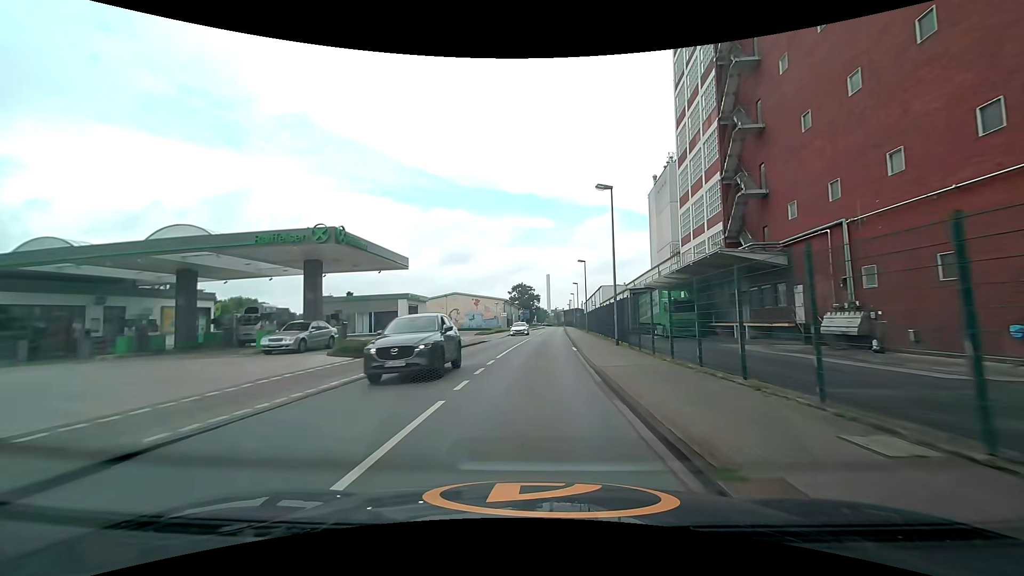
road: unclassified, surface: asphalt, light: Day
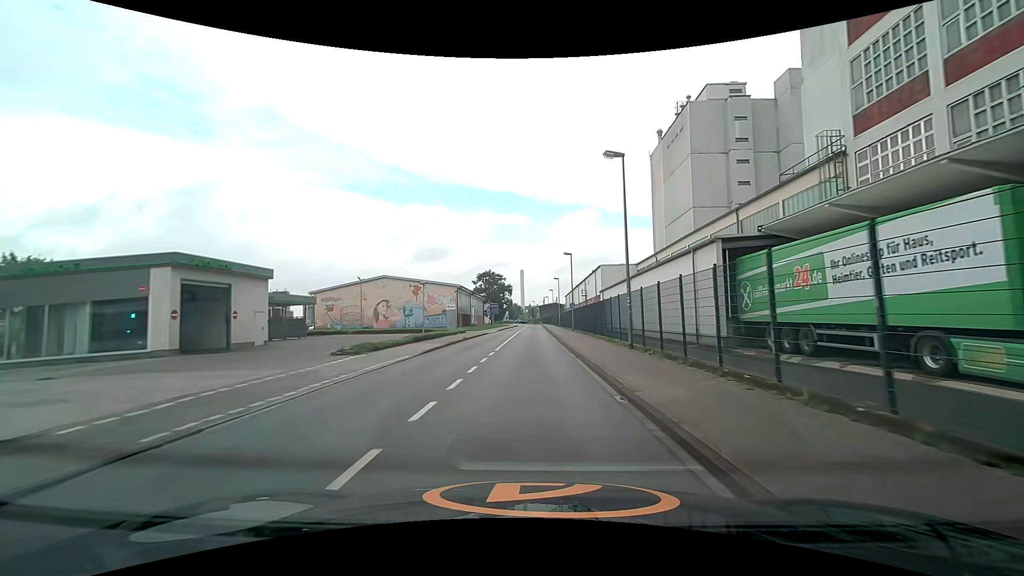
(+0.9, +34.1) m; +3°
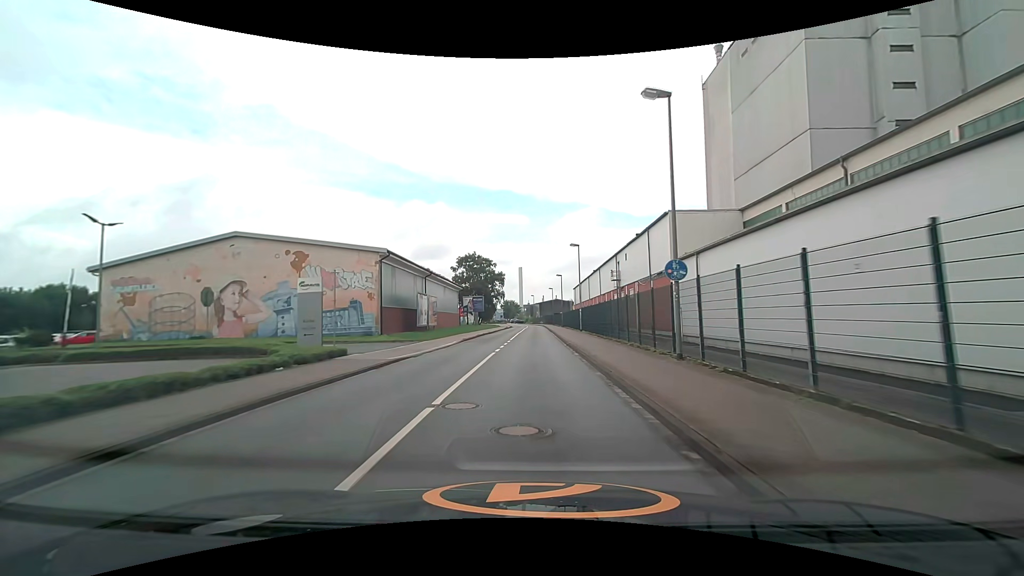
(0.0, +35.4) m; 0°
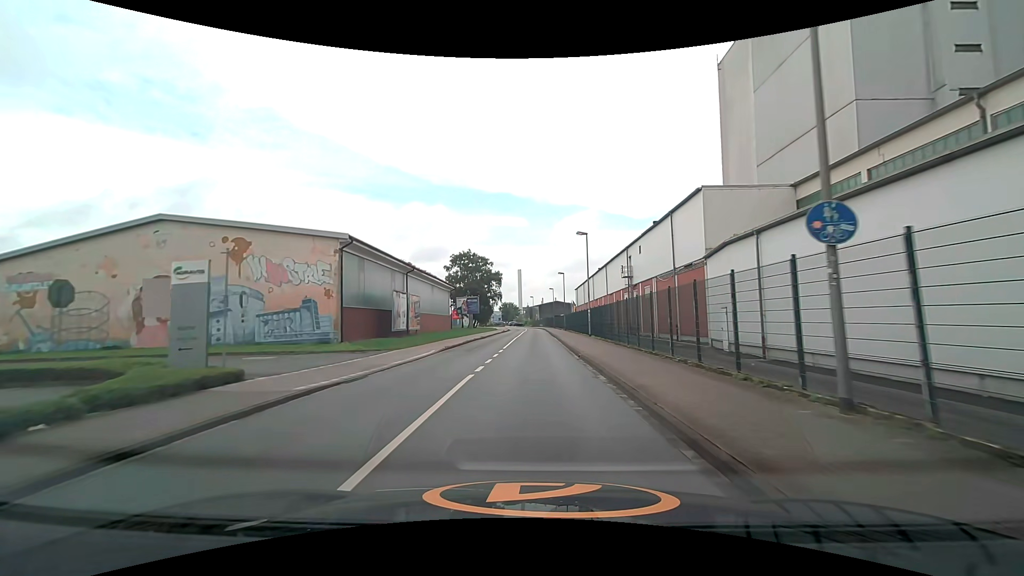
(0.0, +7.2) m; 0°
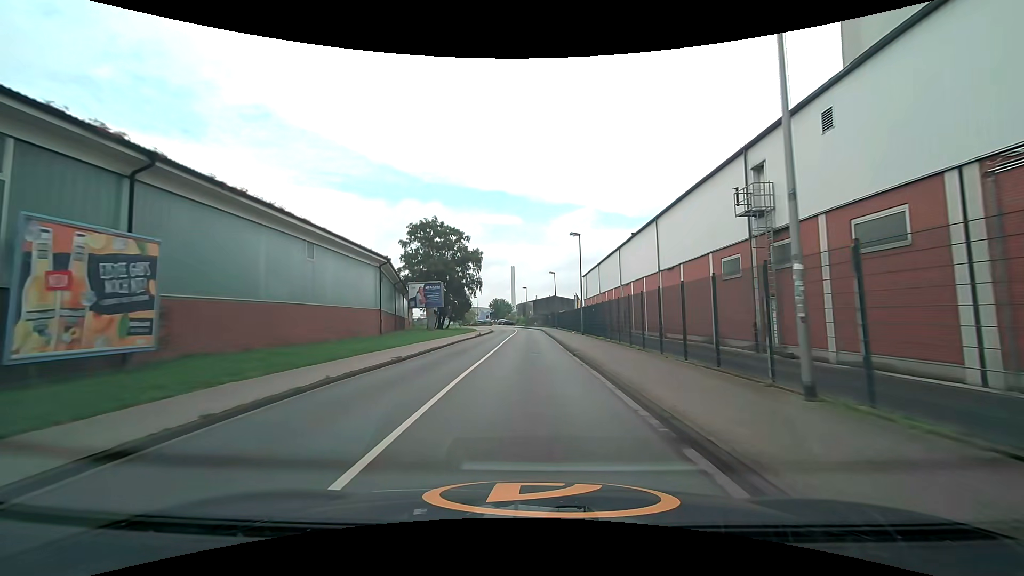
(+0.1, +29.3) m; +1°
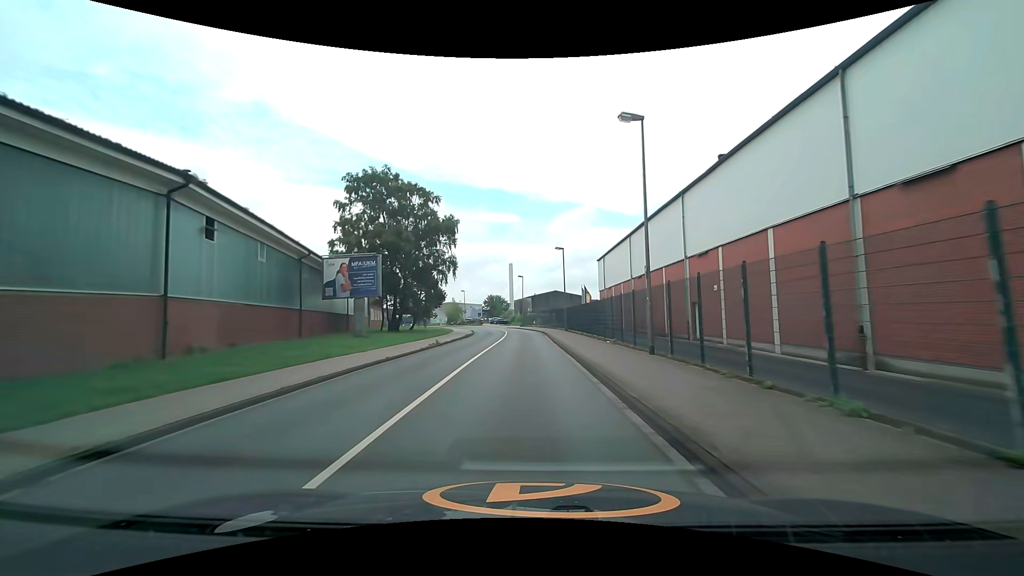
(+0.1, +22.0) m; +1°
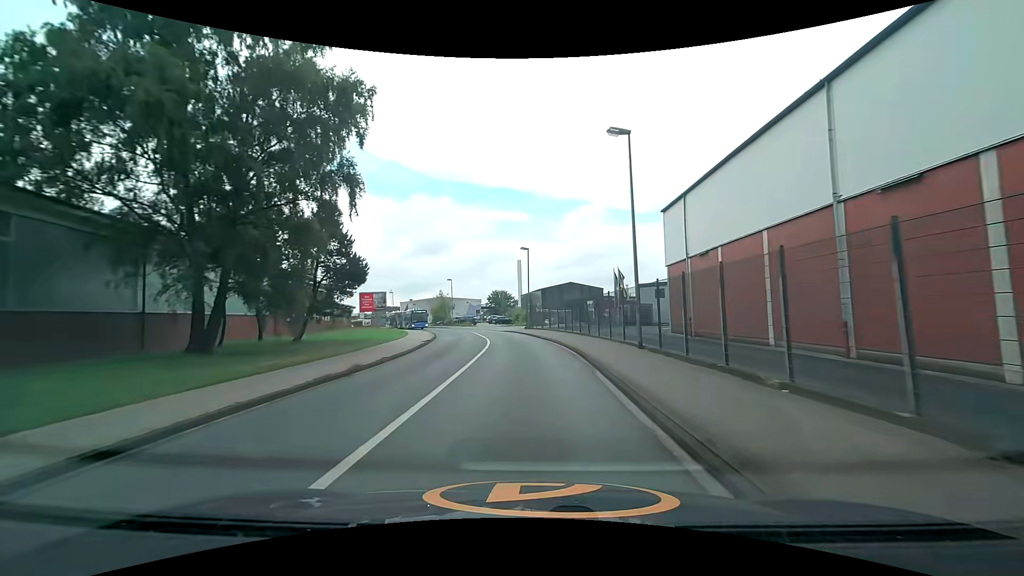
(-0.3, +28.7) m; -1°
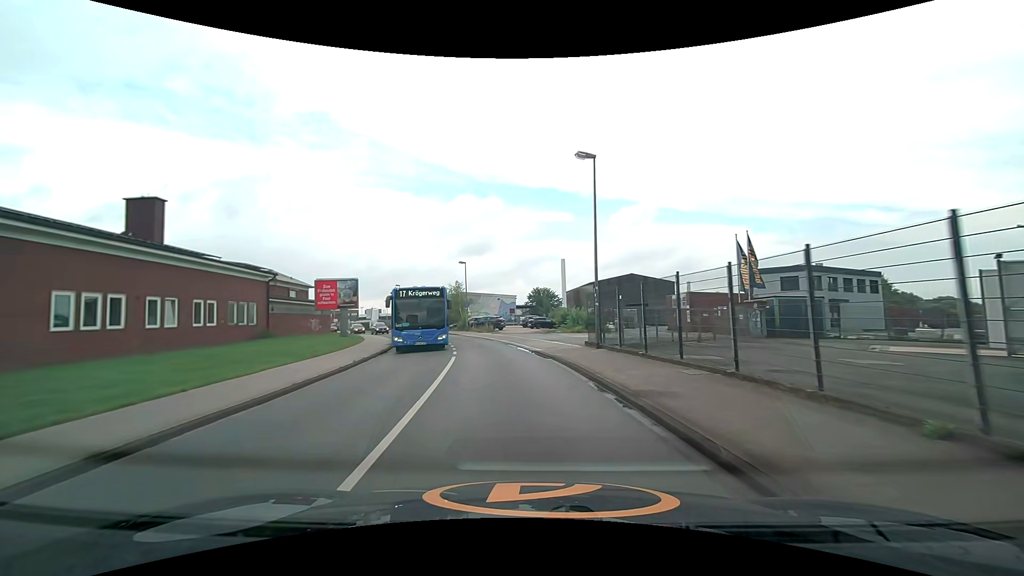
(-0.8, +27.6) m; -5°
(0, +10) (-1, +20) (-3, +30) (-6, +39) (-9, +49) (-12, +58) (-17, +67) (-22, +76) (-27, +84) (-32, +93) m
